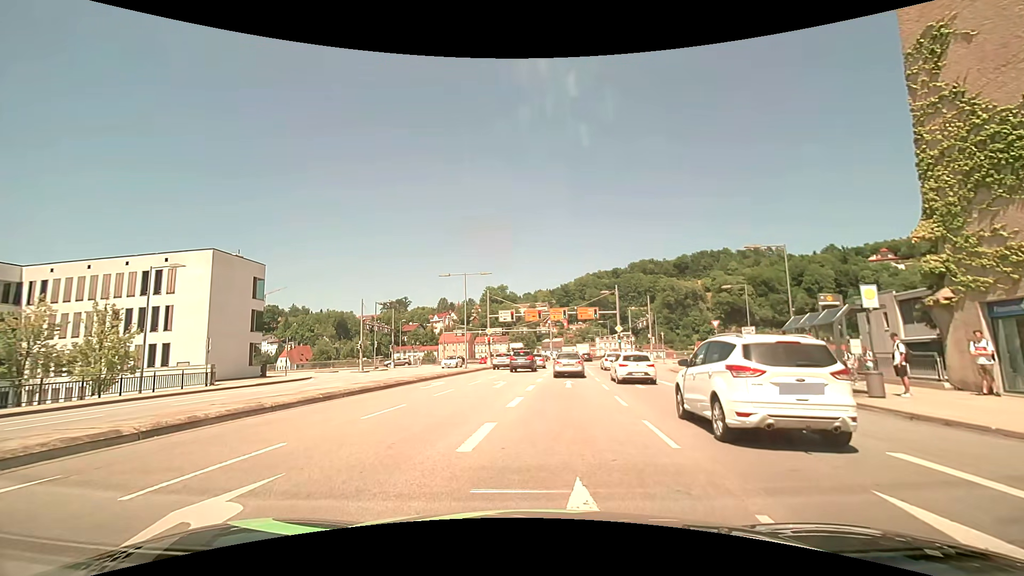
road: primary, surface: asphalt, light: Day
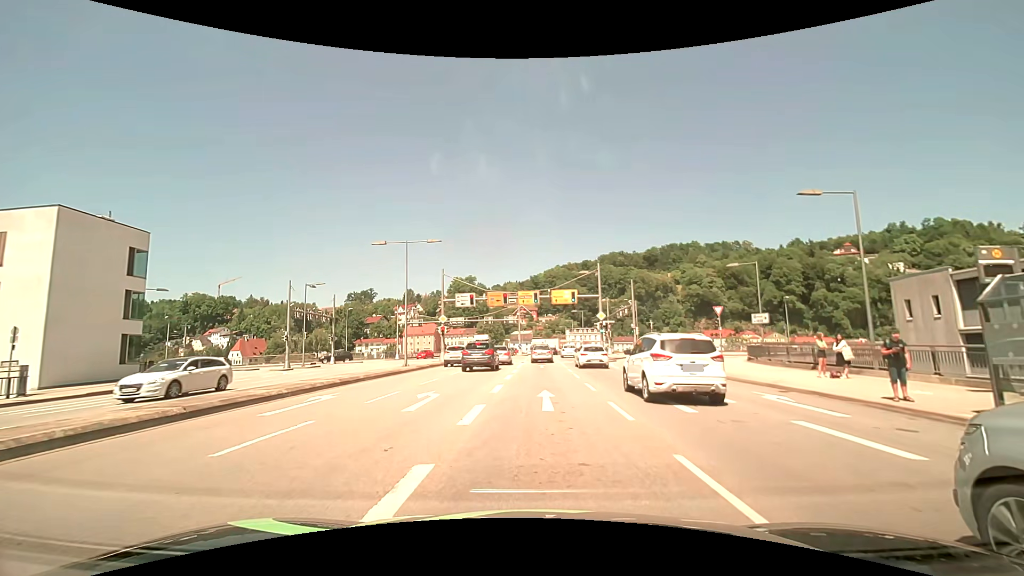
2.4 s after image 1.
(+0.7, +10.2) m; +5°
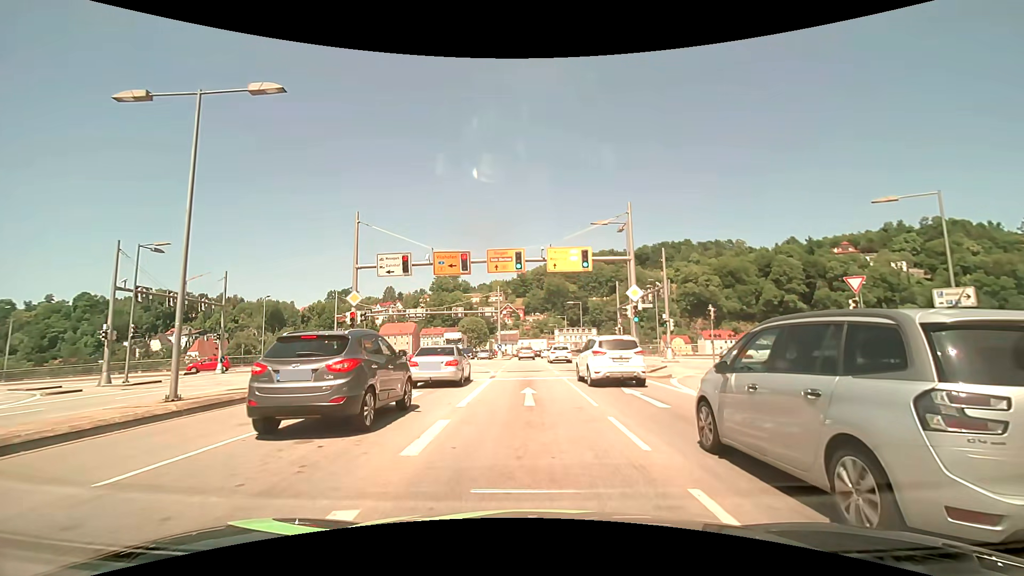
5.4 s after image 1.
(+0.4, +19.7) m; +1°
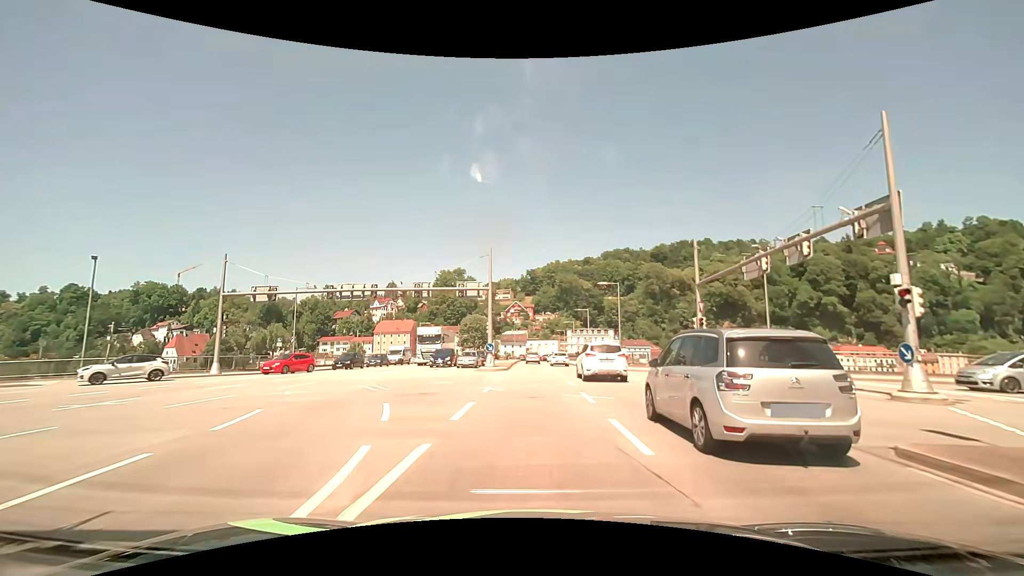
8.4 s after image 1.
(0.0, +23.7) m; -1°
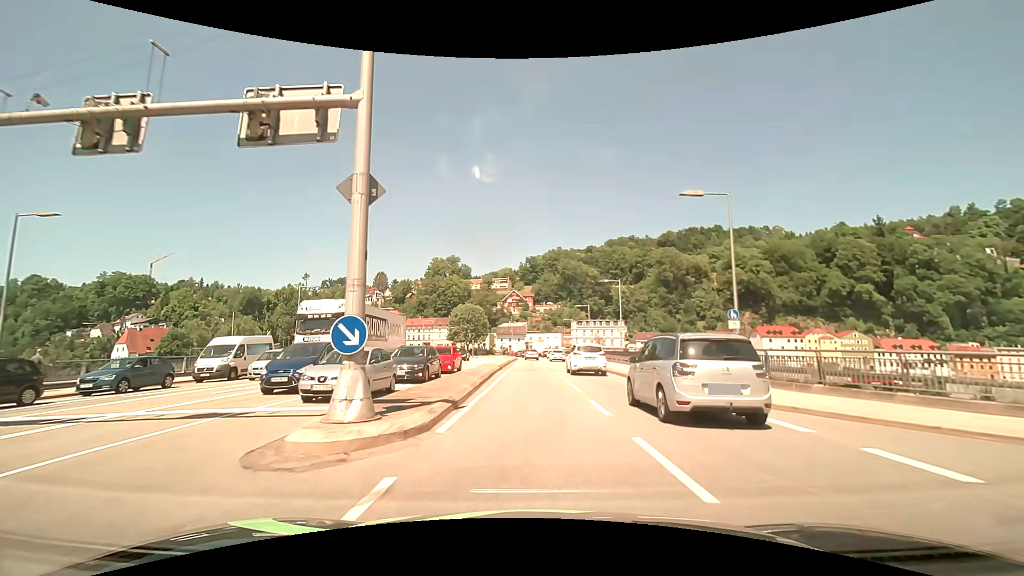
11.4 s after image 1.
(0.0, +26.3) m; 0°
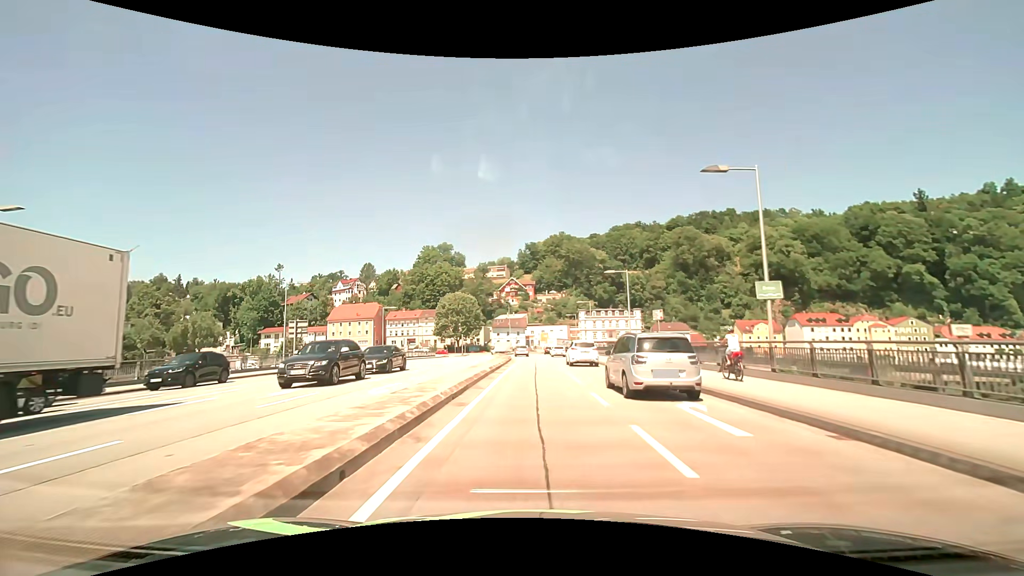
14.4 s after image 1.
(+0.2, +28.4) m; +1°
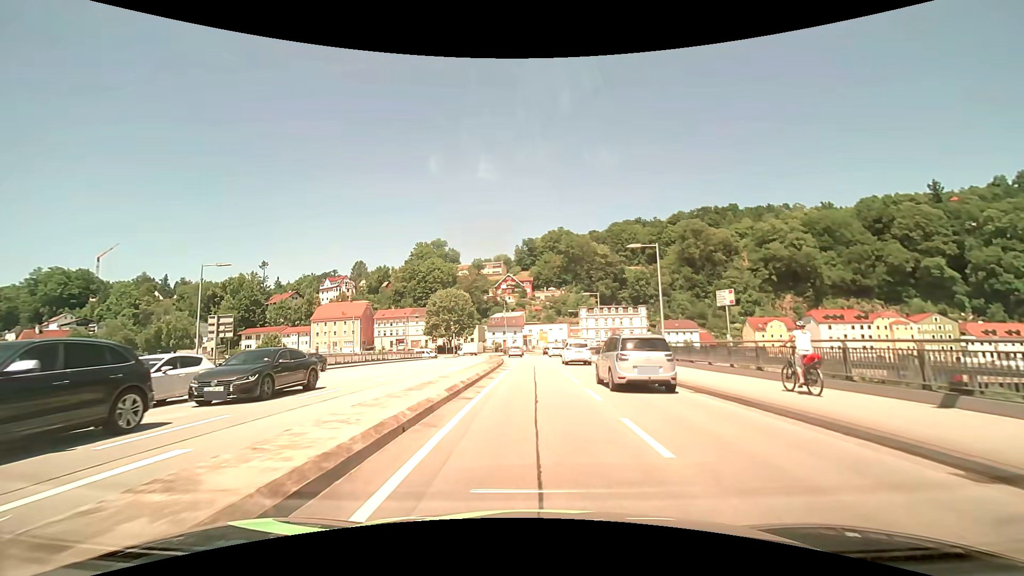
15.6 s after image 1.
(0.0, +11.3) m; 0°
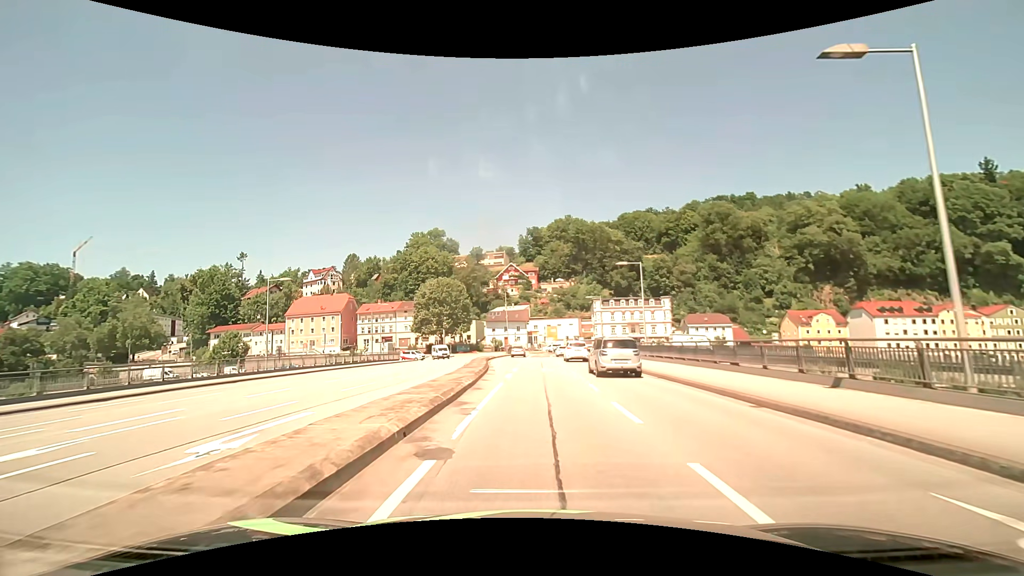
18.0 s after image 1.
(-0.1, +21.4) m; -1°
(0, +10) (0, +20) (-1, +30) (-1, +40) (-2, +50) (-3, +60) (-2, +70) (-2, +80) (-2, +90) (-3, +100) m
